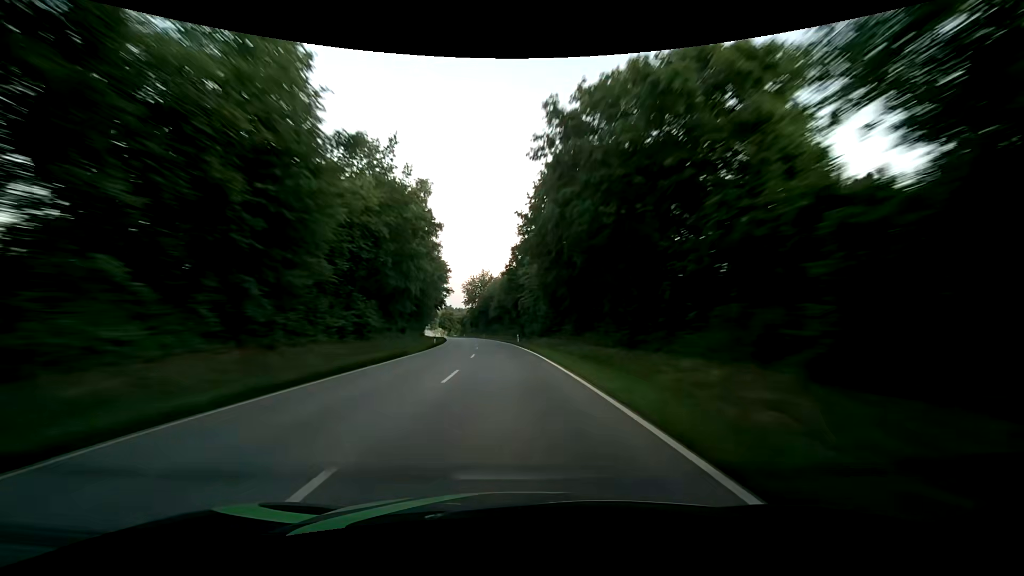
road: secondary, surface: asphalt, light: Sunrise
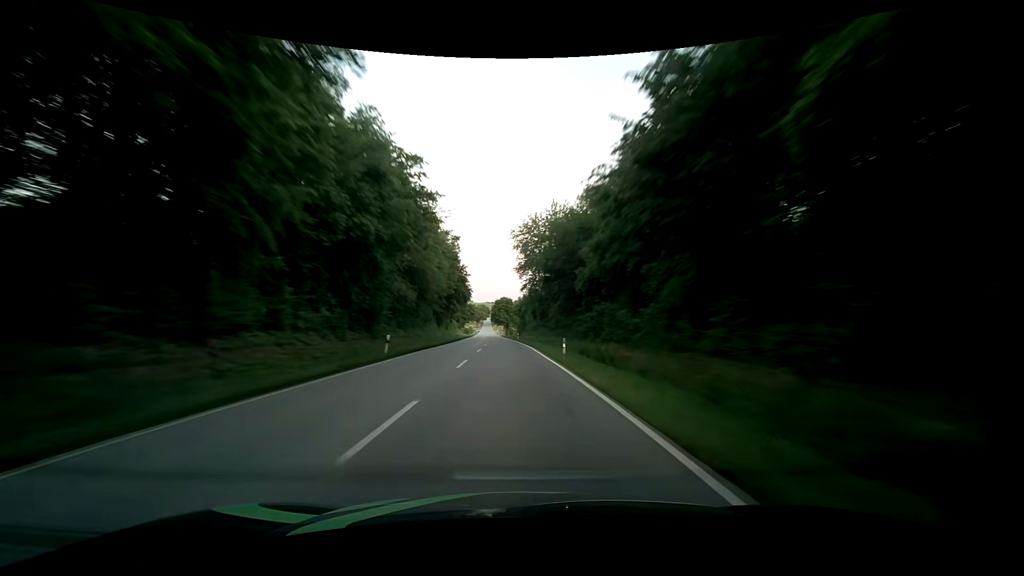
(-6.3, +79.2) m; -9°
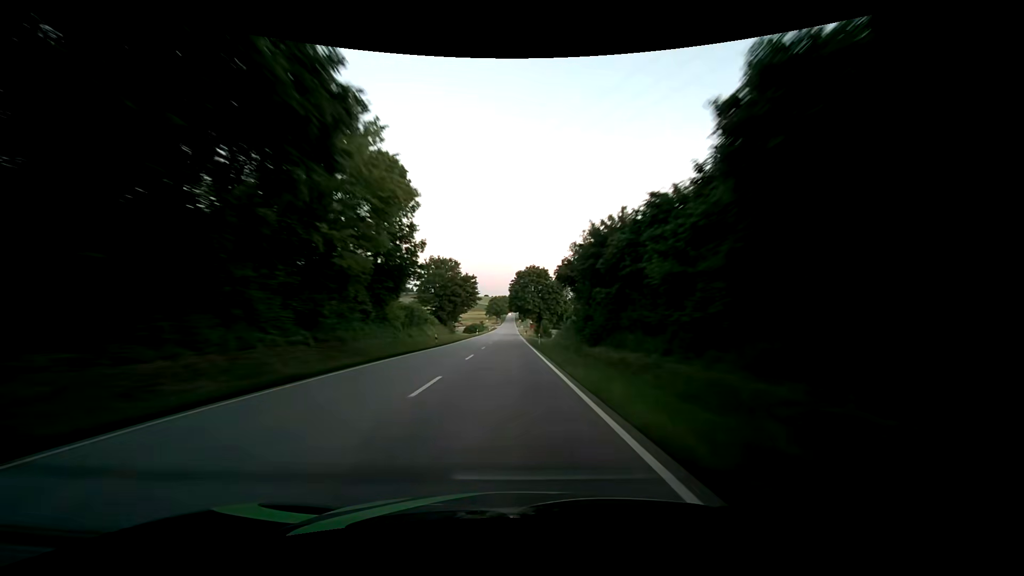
(-2.5, +79.4) m; -2°
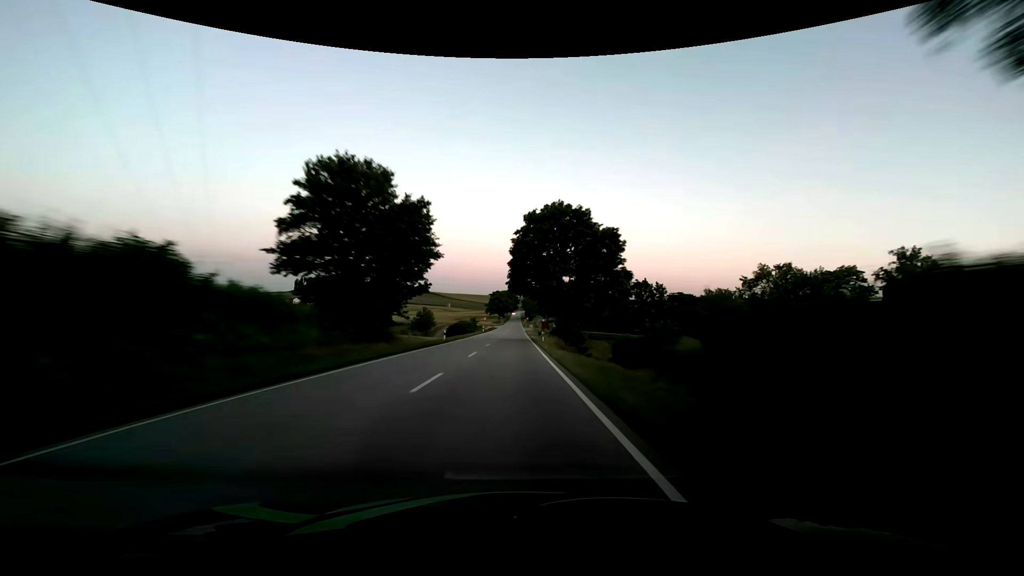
(-0.7, +47.6) m; -1°
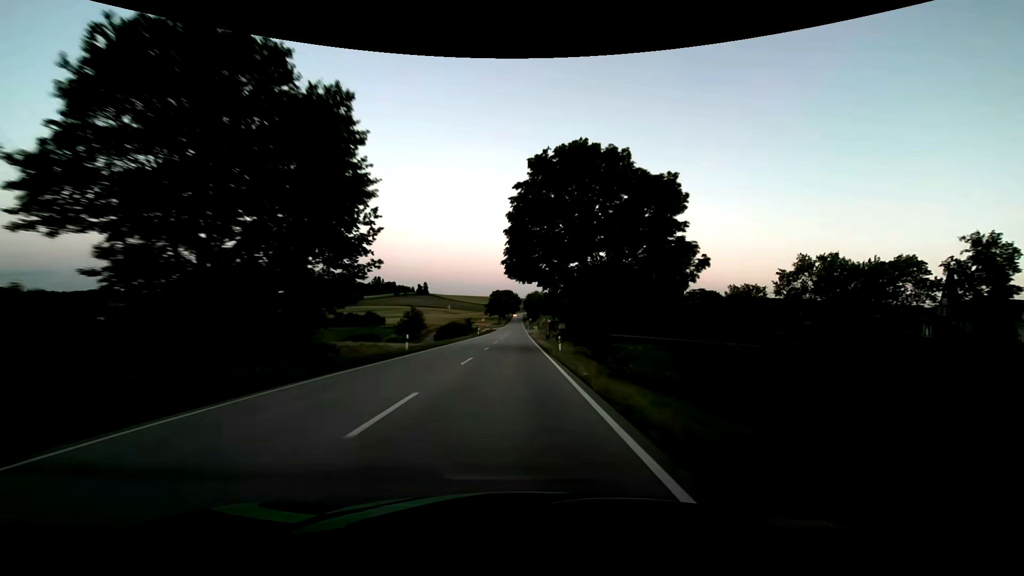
(0.0, +15.8) m; 0°
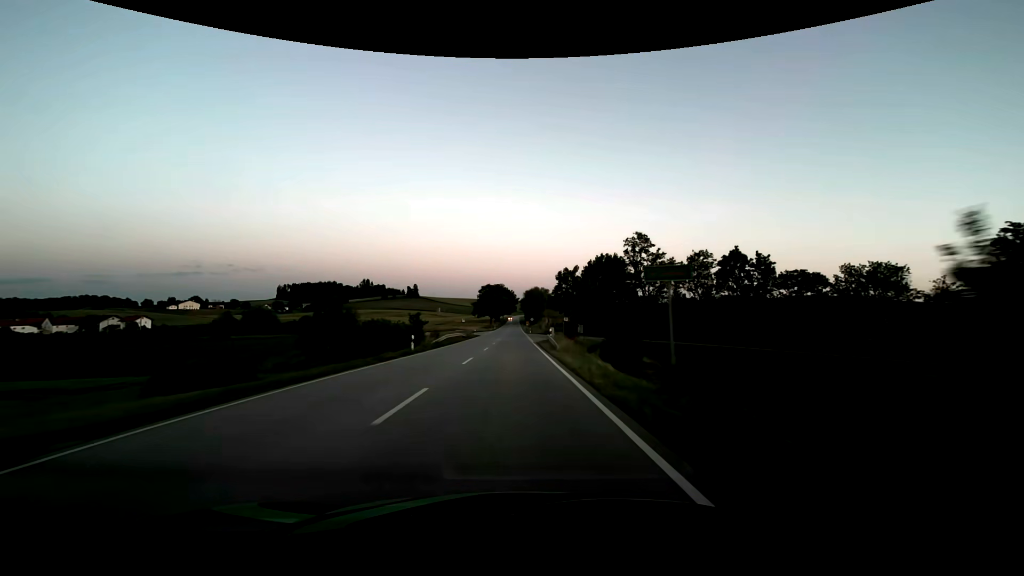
(+0.3, +47.4) m; +1°
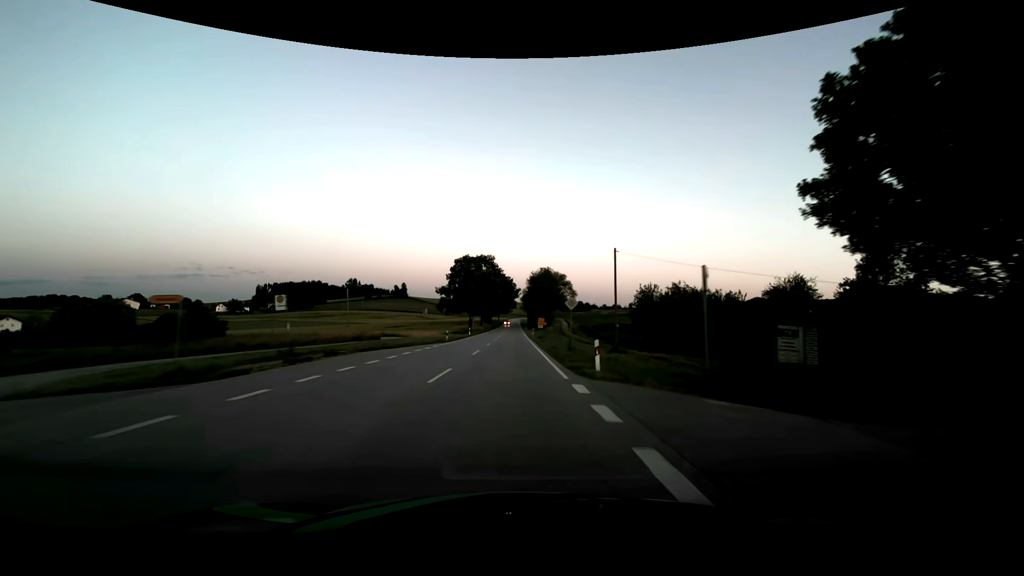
(-0.1, +78.9) m; 0°
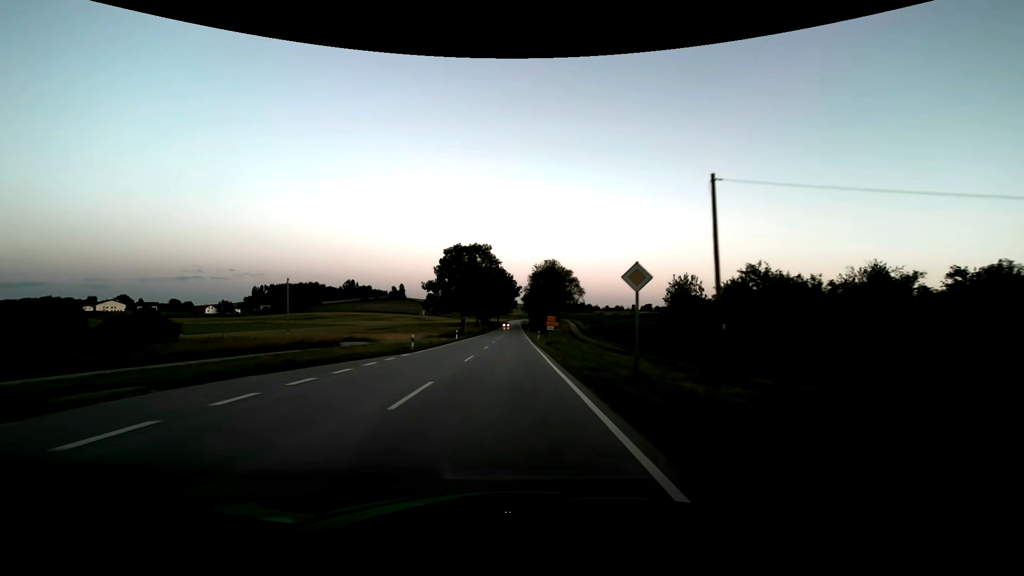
(-0.1, +15.8) m; 0°
(0, +10) (0, +20) (0, +30) (0, +40) (0, +50) (0, +60) (0, +70) (0, +80) (0, +90) (0, +100) m
